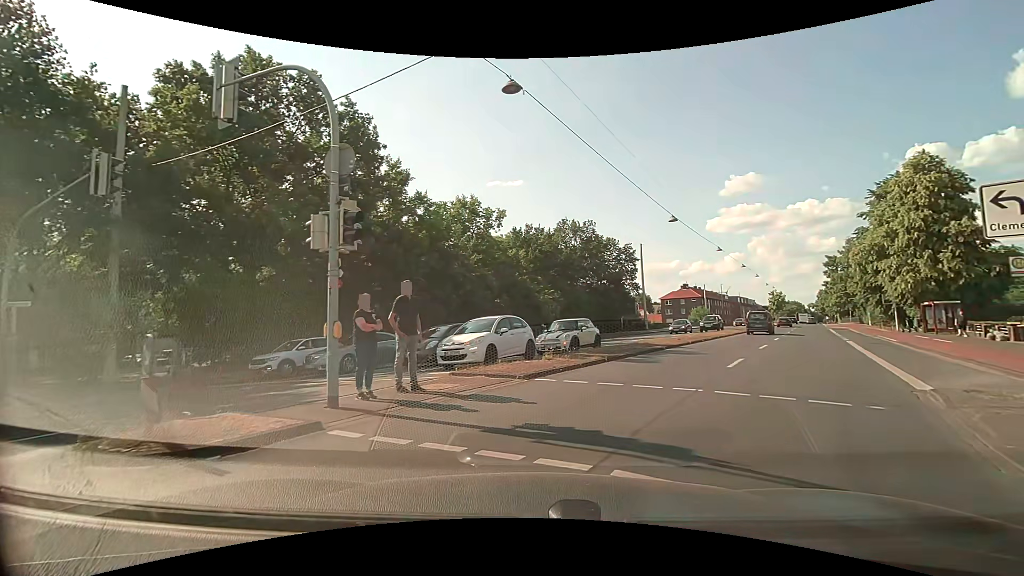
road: primary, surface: asphalt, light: Day
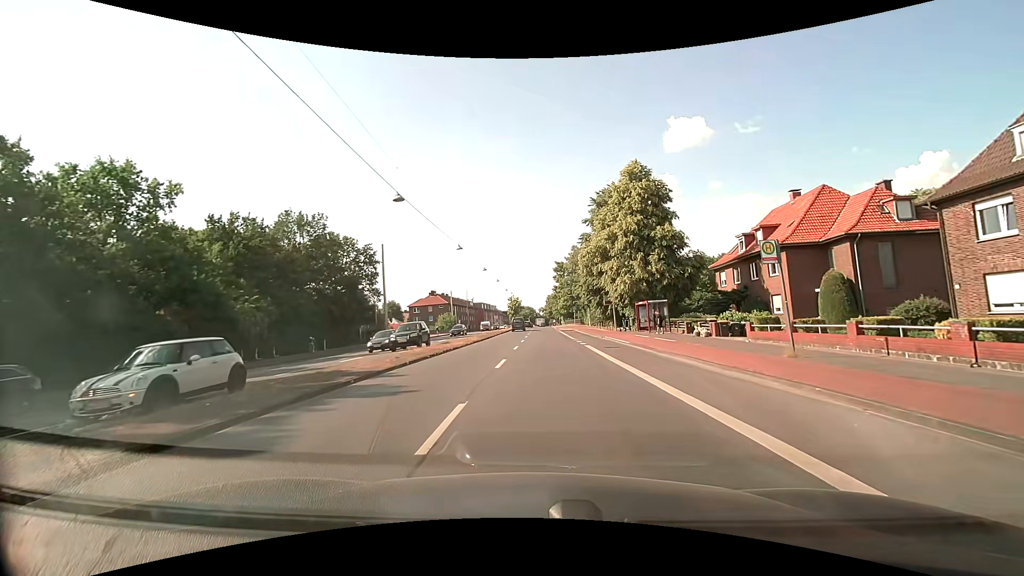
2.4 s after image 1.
(+3.0, +8.8) m; +28°
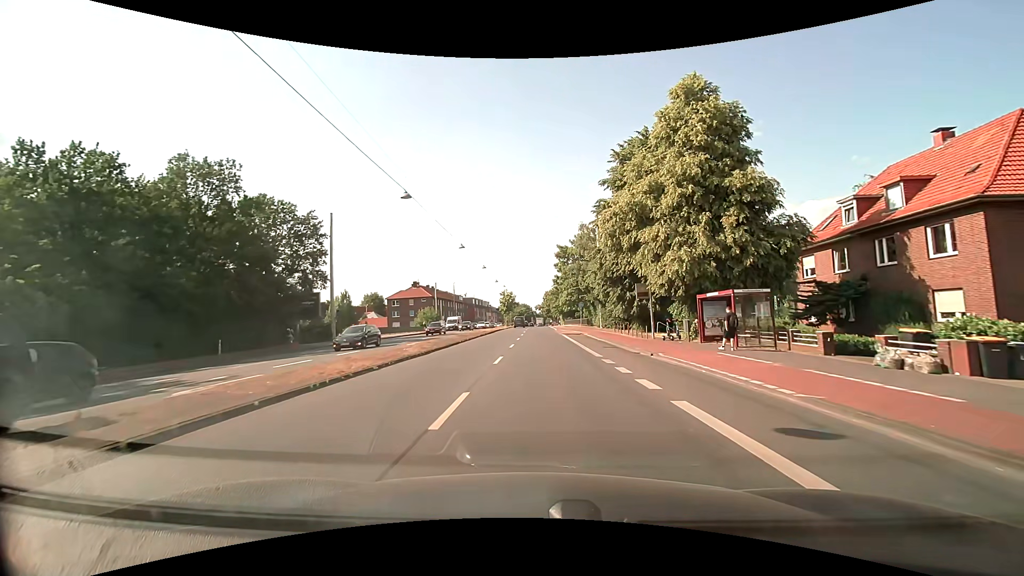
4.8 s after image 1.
(+0.4, +18.1) m; 0°
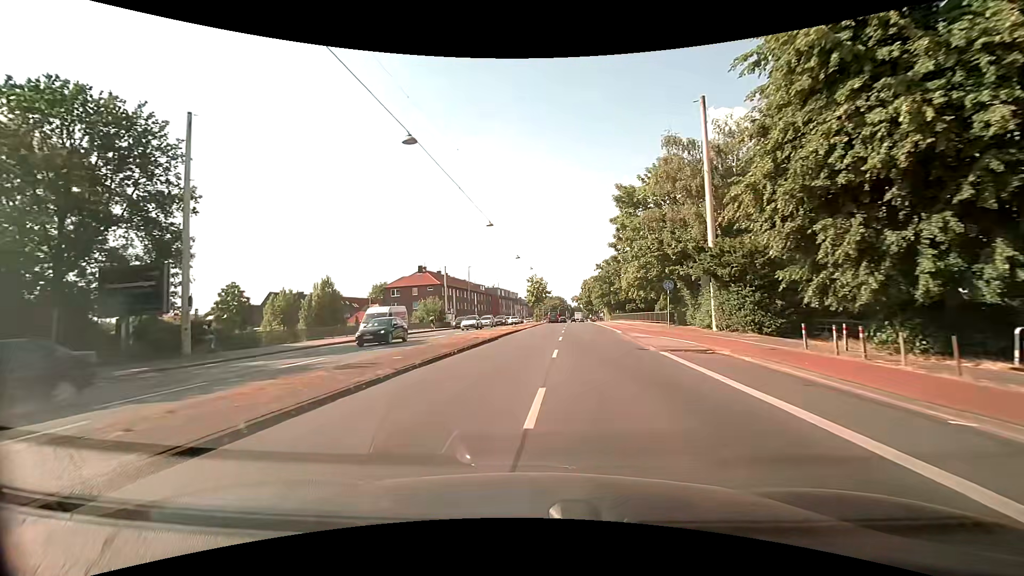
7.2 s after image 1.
(-0.2, +28.1) m; -3°
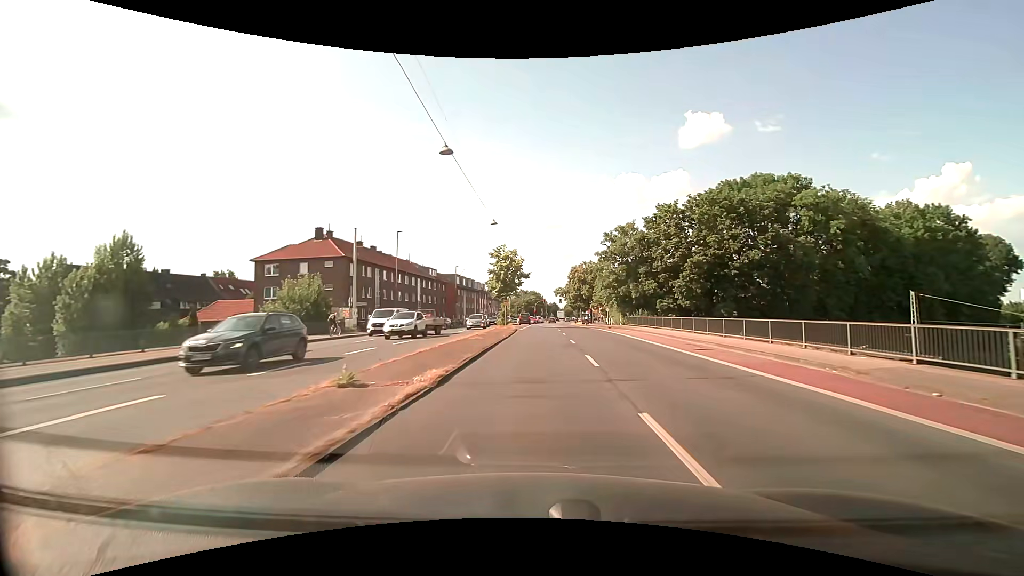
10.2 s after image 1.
(+0.5, +38.4) m; +3°
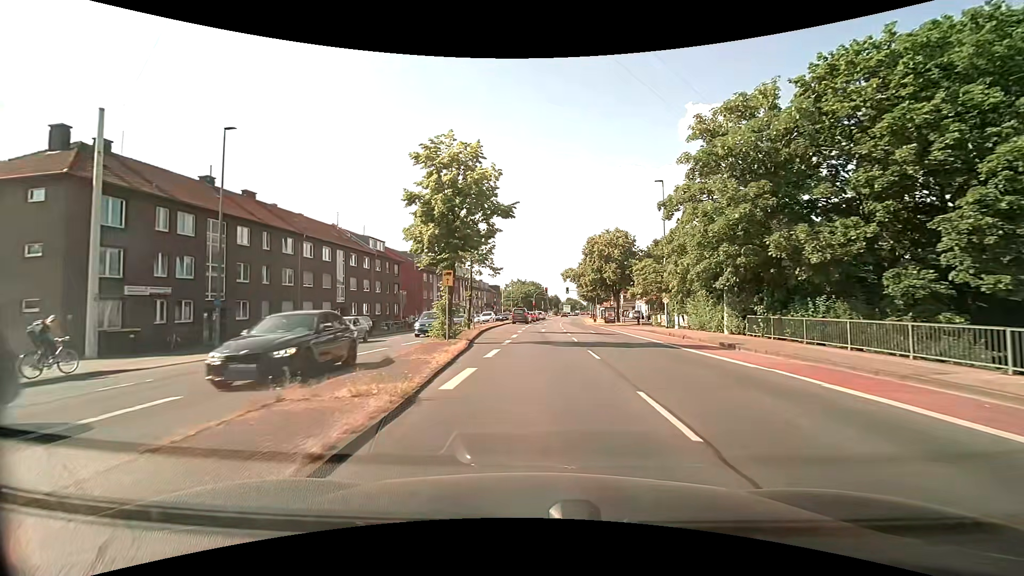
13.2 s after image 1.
(+0.4, +34.4) m; 0°
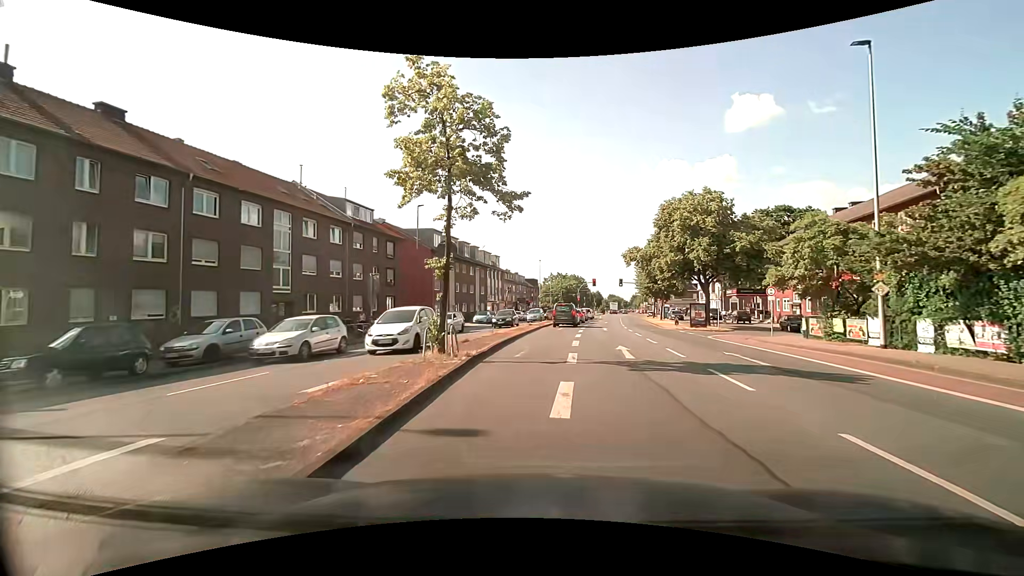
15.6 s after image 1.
(-0.8, +20.0) m; -5°
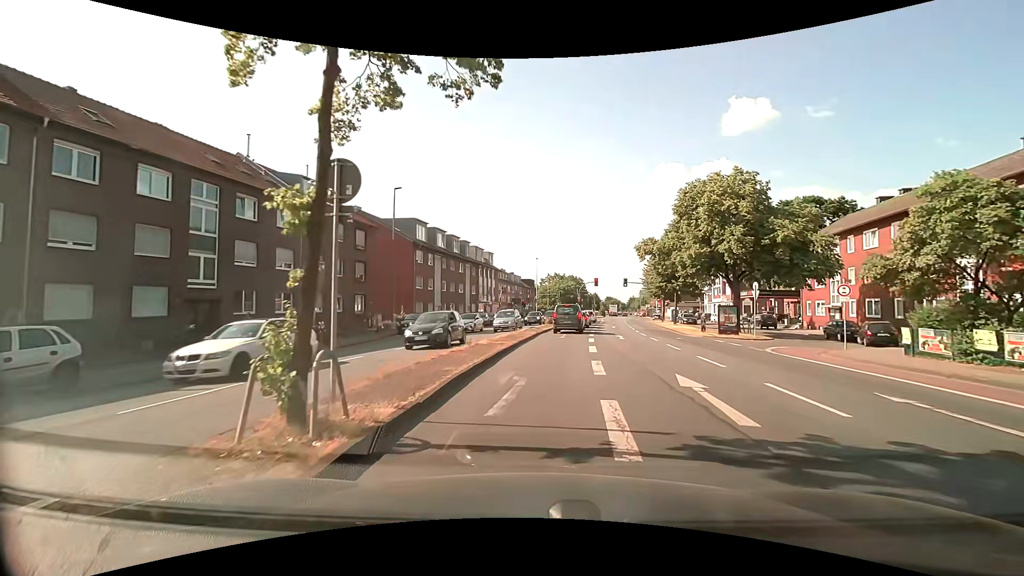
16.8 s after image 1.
(0.0, +7.6) m; +1°
